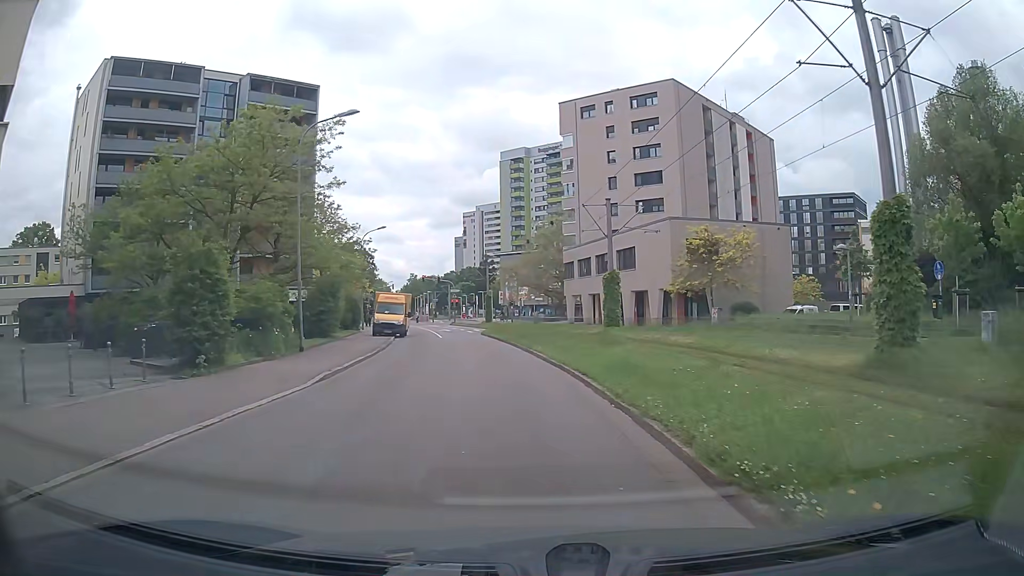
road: residential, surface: asphalt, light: Day
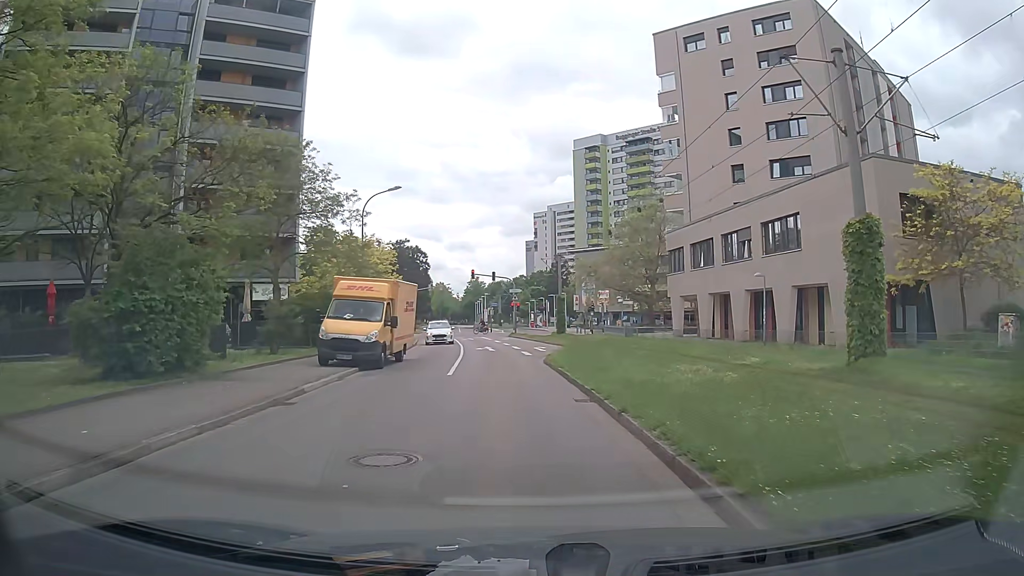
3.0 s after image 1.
(-0.9, +22.1) m; -6°
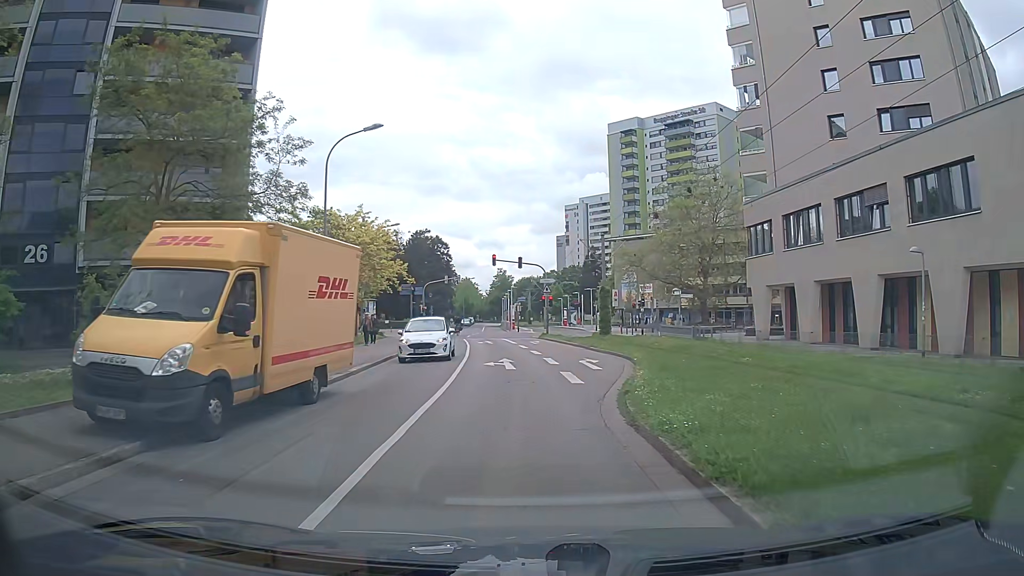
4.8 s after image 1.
(-0.3, +12.8) m; -2°
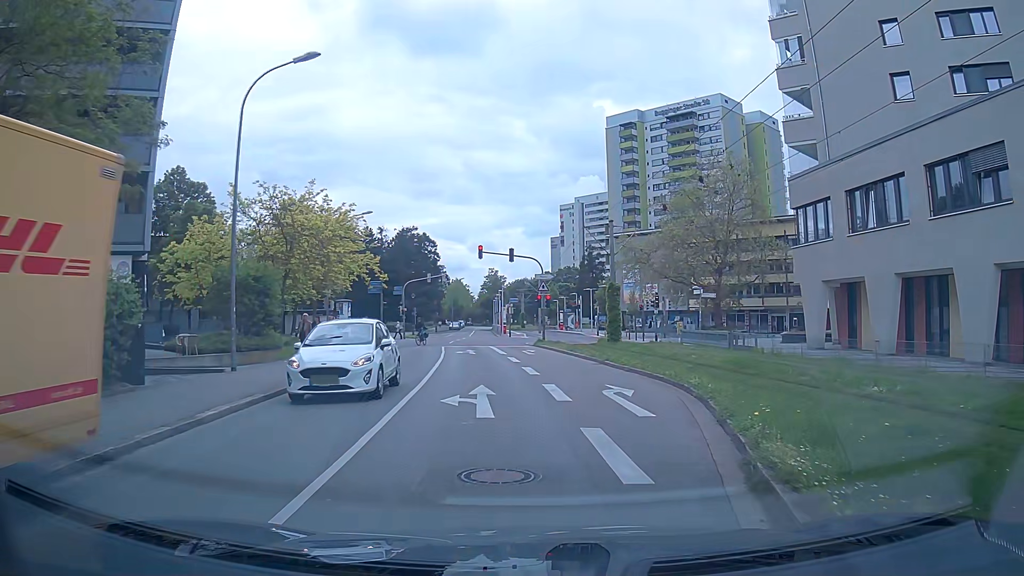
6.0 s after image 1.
(0.0, +8.4) m; +1°
